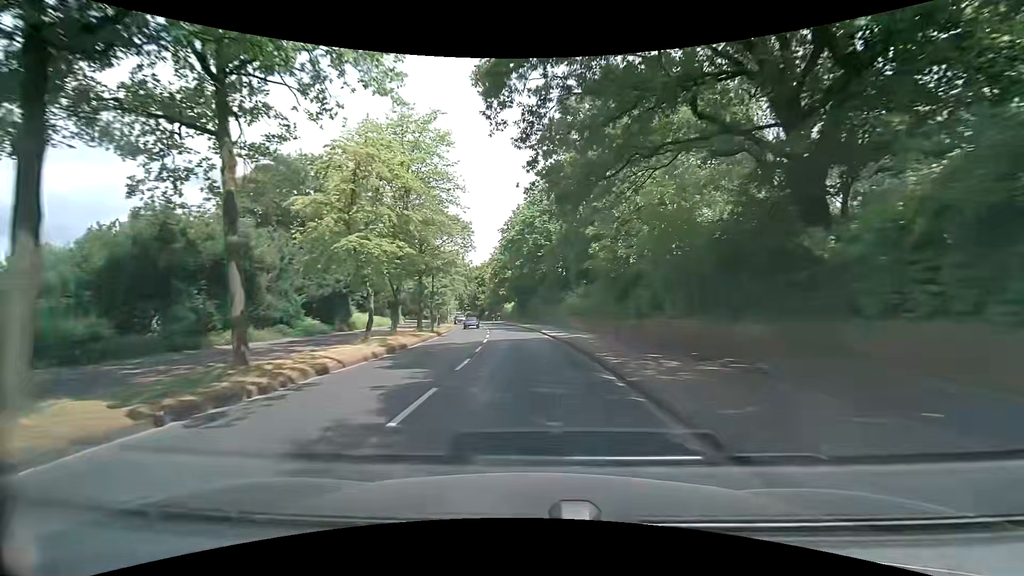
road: tertiary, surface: asphalt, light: Day
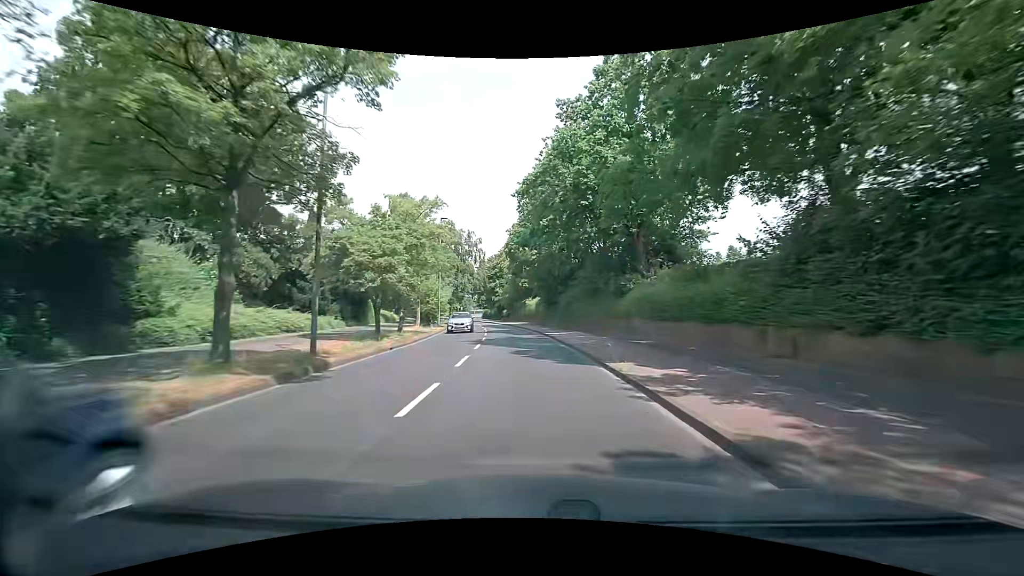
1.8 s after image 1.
(-0.7, +23.6) m; -3°
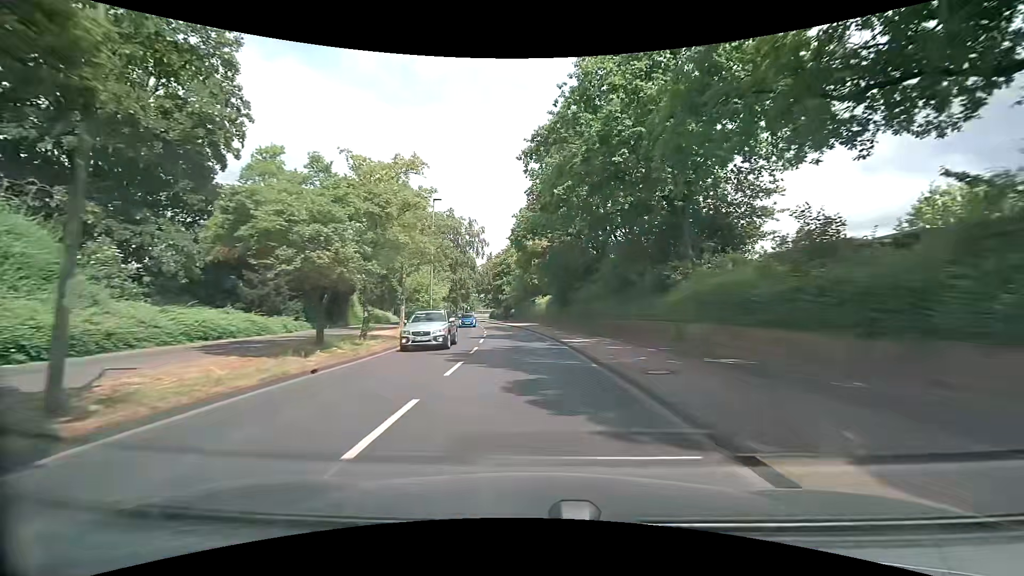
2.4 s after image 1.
(-0.1, +7.9) m; -1°
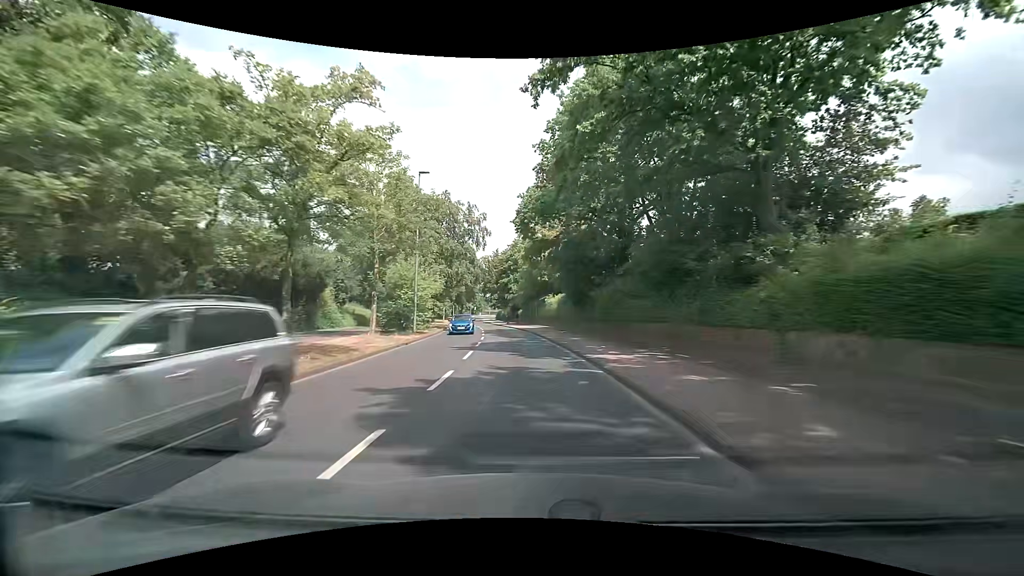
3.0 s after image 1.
(0.0, +7.9) m; 0°
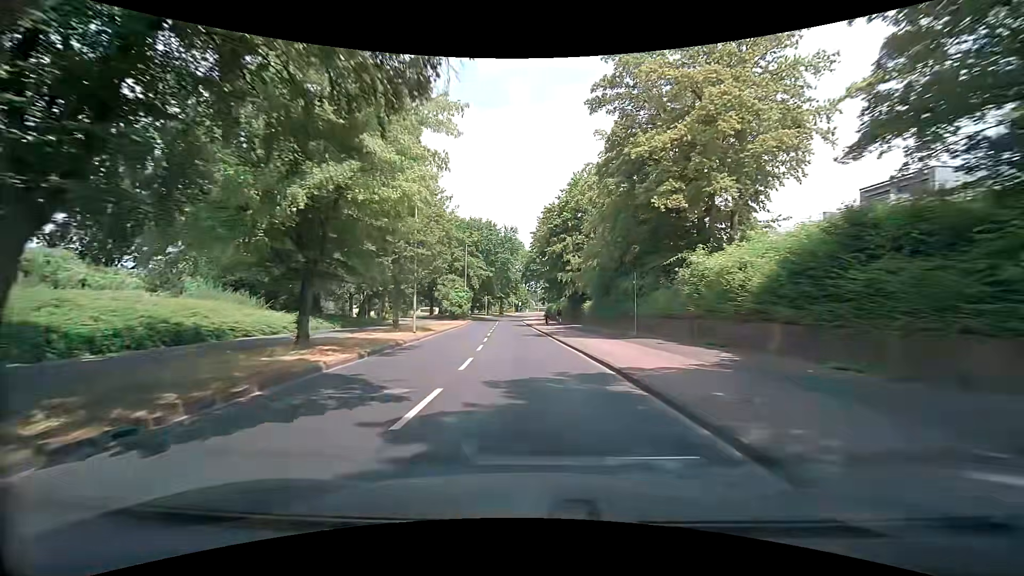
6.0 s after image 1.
(-2.2, +39.2) m; -5°
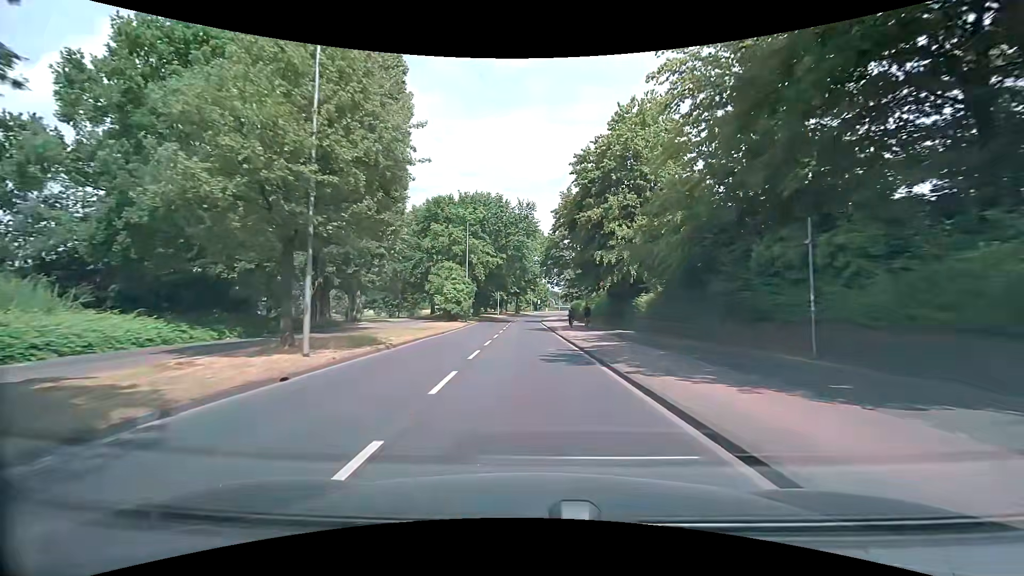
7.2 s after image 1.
(-0.5, +15.7) m; -3°
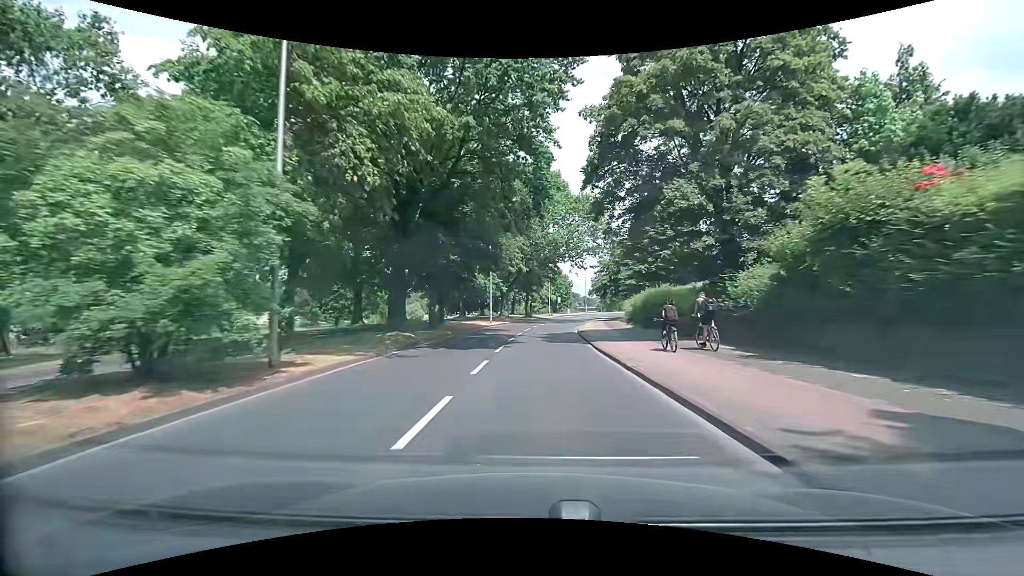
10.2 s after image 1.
(-1.0, +39.1) m; -2°
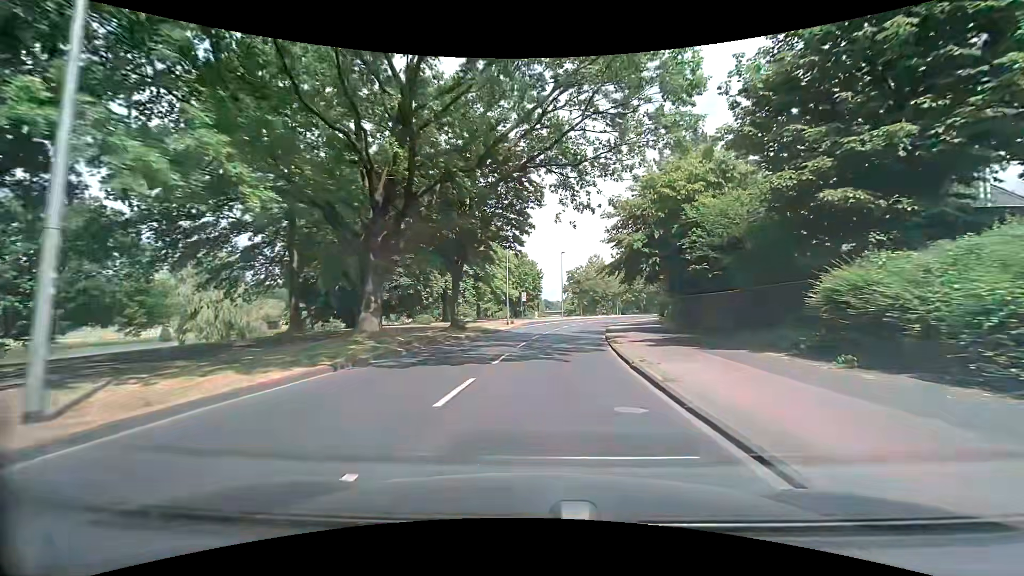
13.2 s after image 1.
(+0.9, +38.9) m; +3°
(0, +10) (+1, +20) (+2, +30) (+4, +40) (+6, +50) (+8, +59) (+11, +69) (+14, +78) (+18, +88) (+22, +97) m
